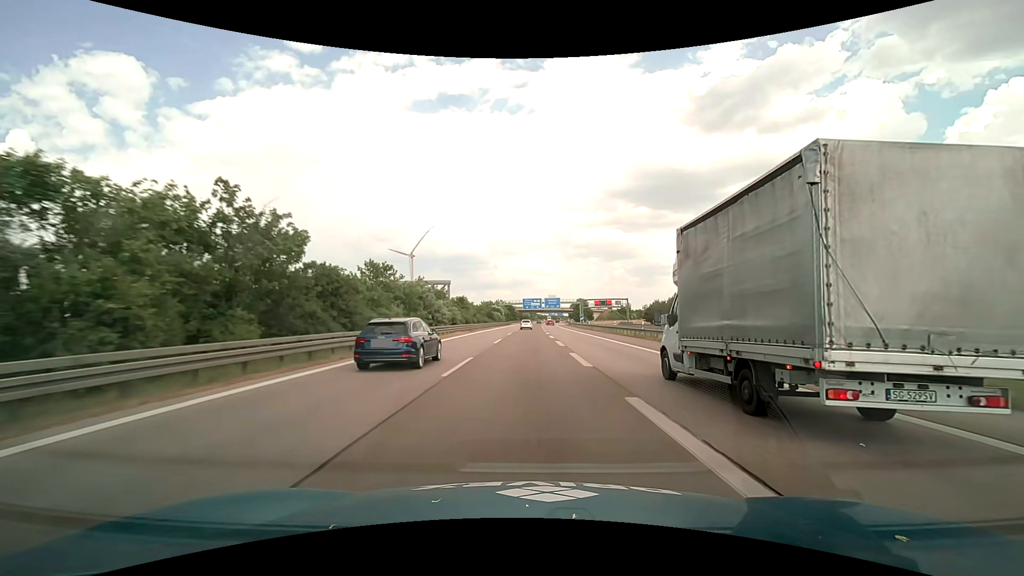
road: motorway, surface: asphalt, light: Day
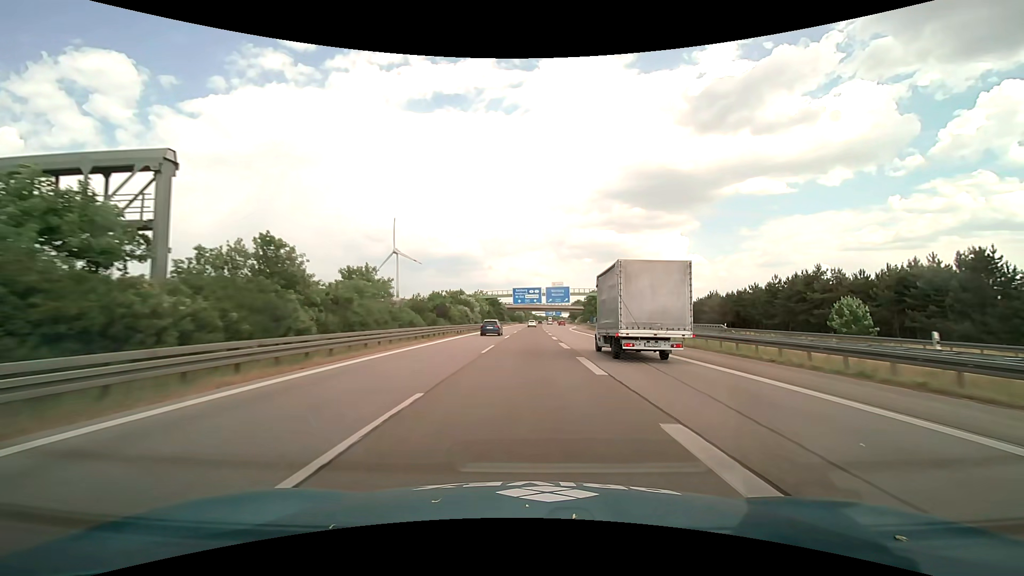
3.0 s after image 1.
(+0.1, +62.6) m; +1°
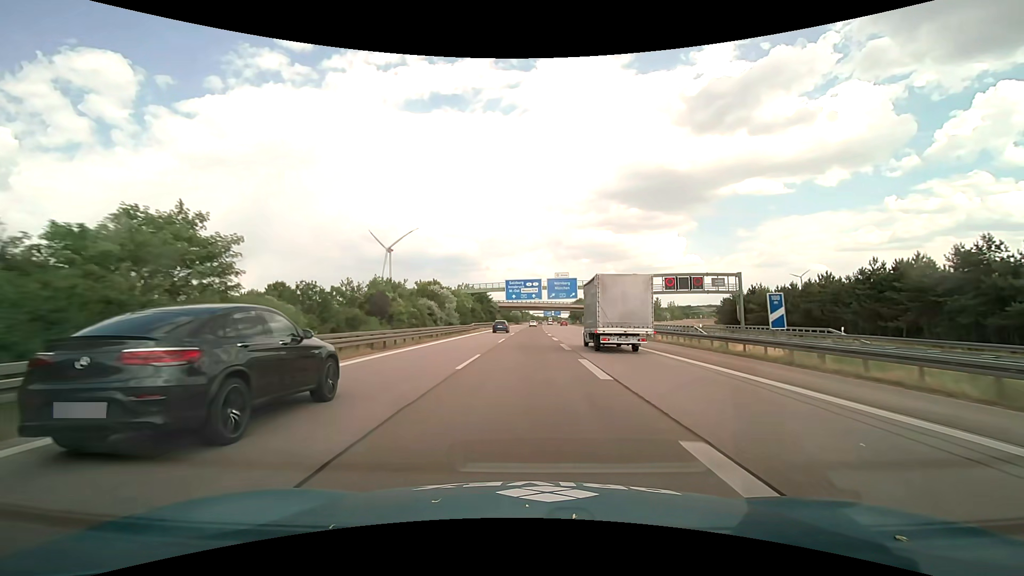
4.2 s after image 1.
(+0.1, +25.1) m; 0°
(0, +10) (0, +20) (0, +30) (0, +40) (0, +50) (0, +60) (+1, +70) (+1, +80) (+1, +90) (+1, +100) m
